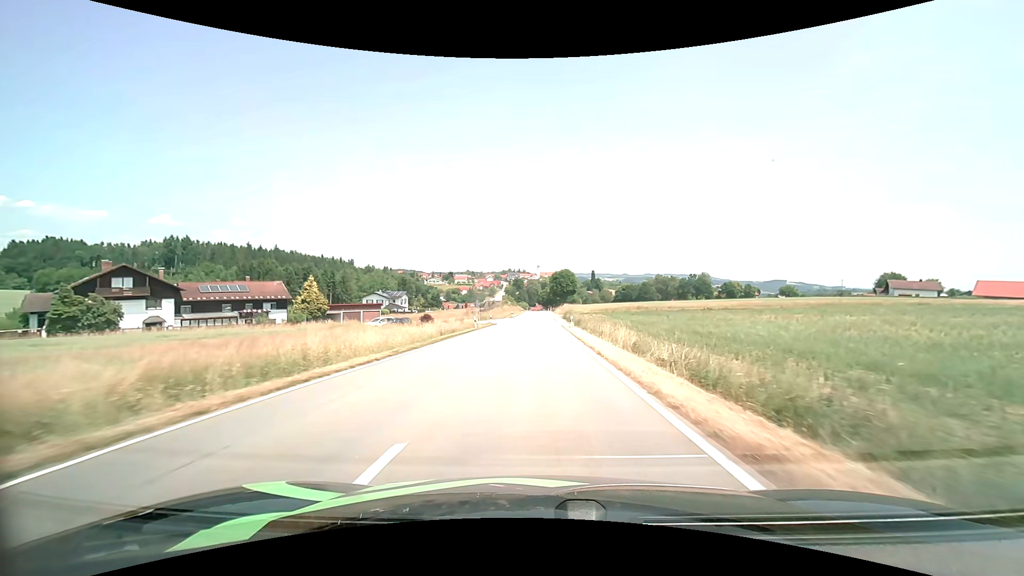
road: tertiary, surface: asphalt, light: Day
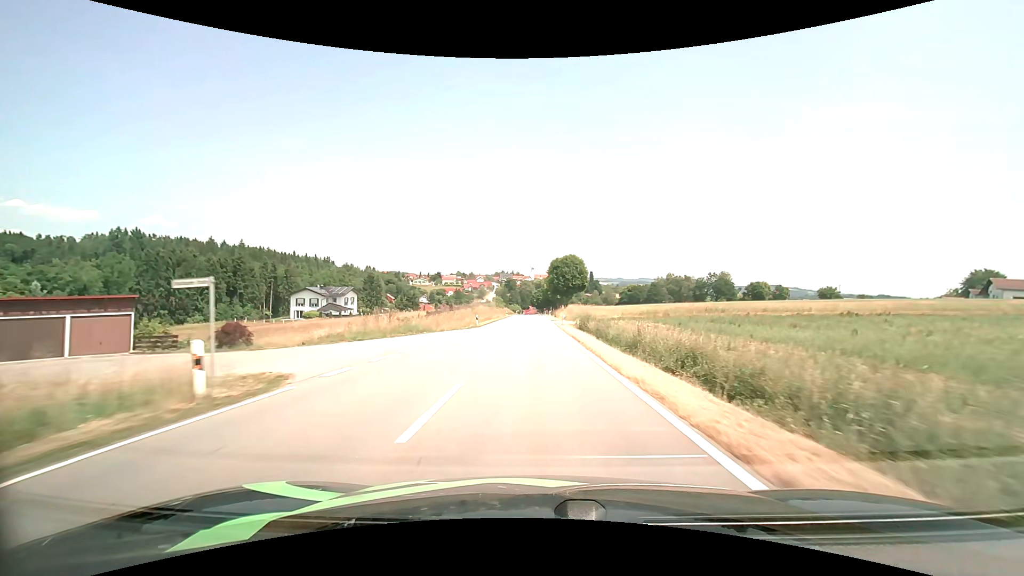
(+0.2, +45.4) m; +1°
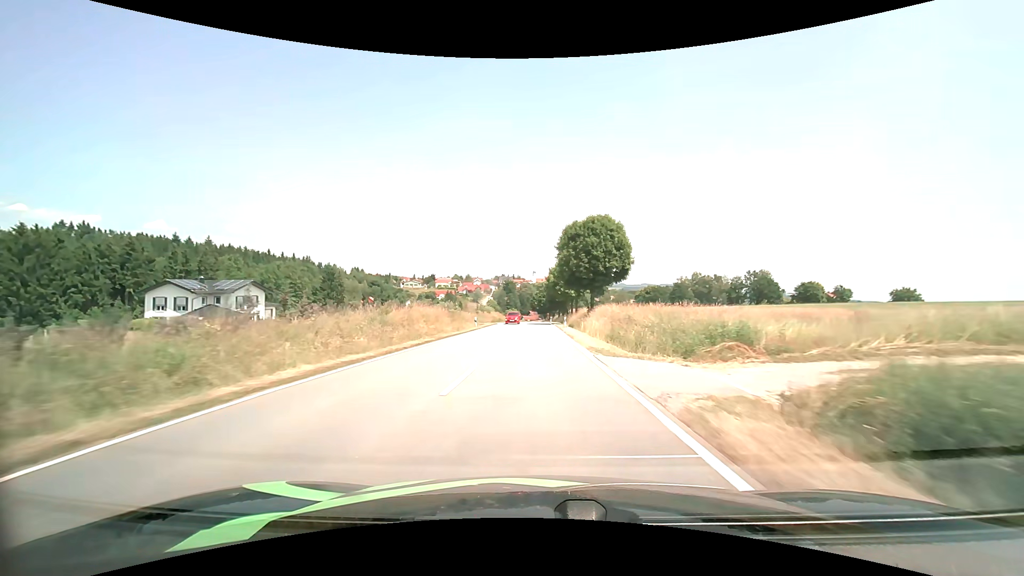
(-0.1, +46.6) m; 0°
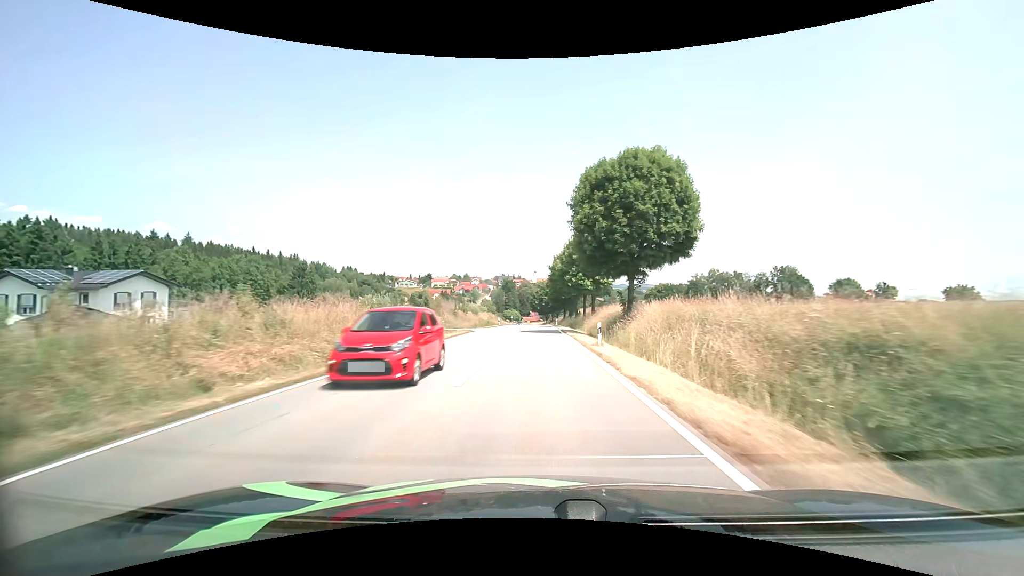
(-0.1, +23.6) m; 0°
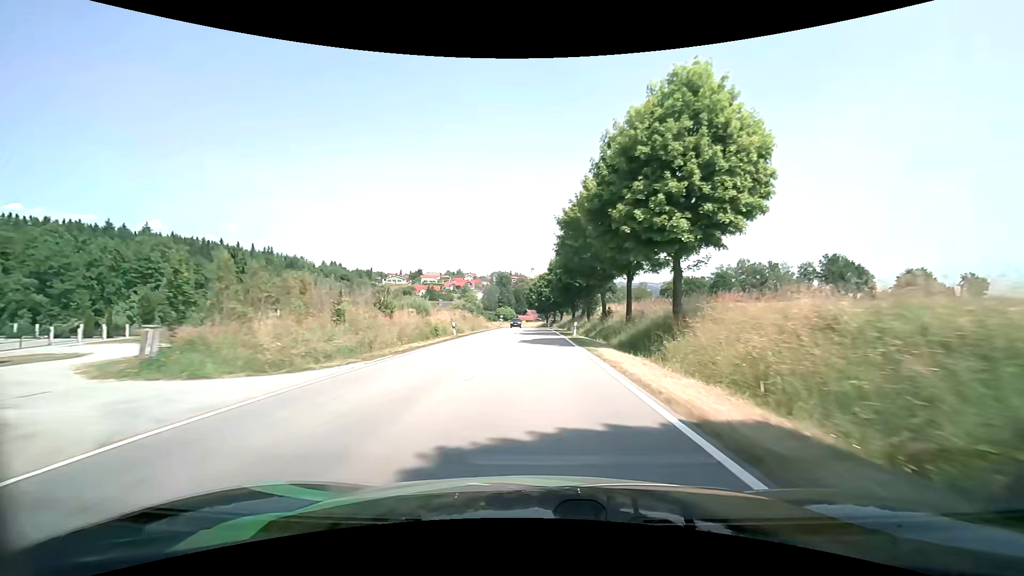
(0.0, +35.6) m; 0°
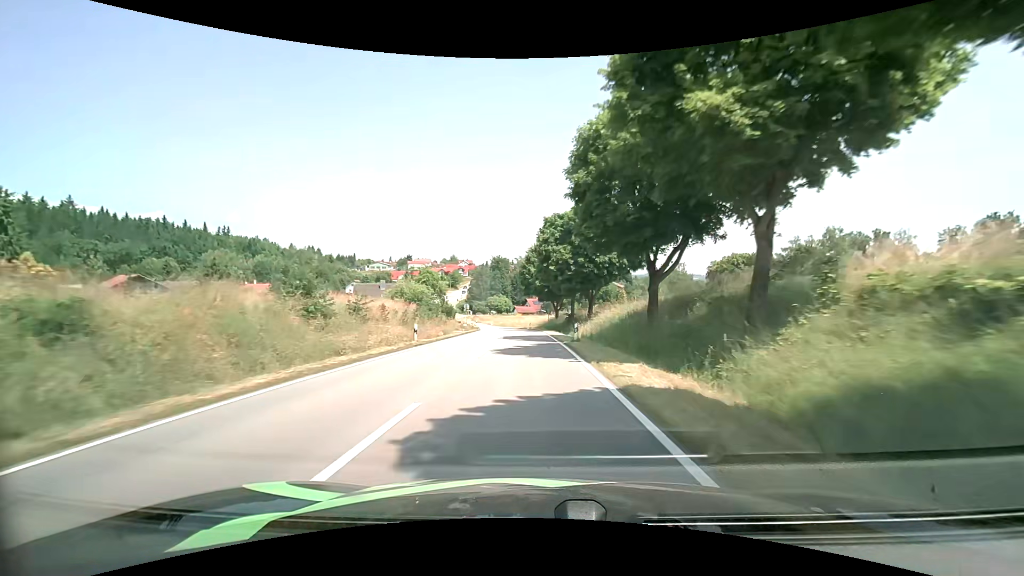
(+0.5, +56.5) m; 0°
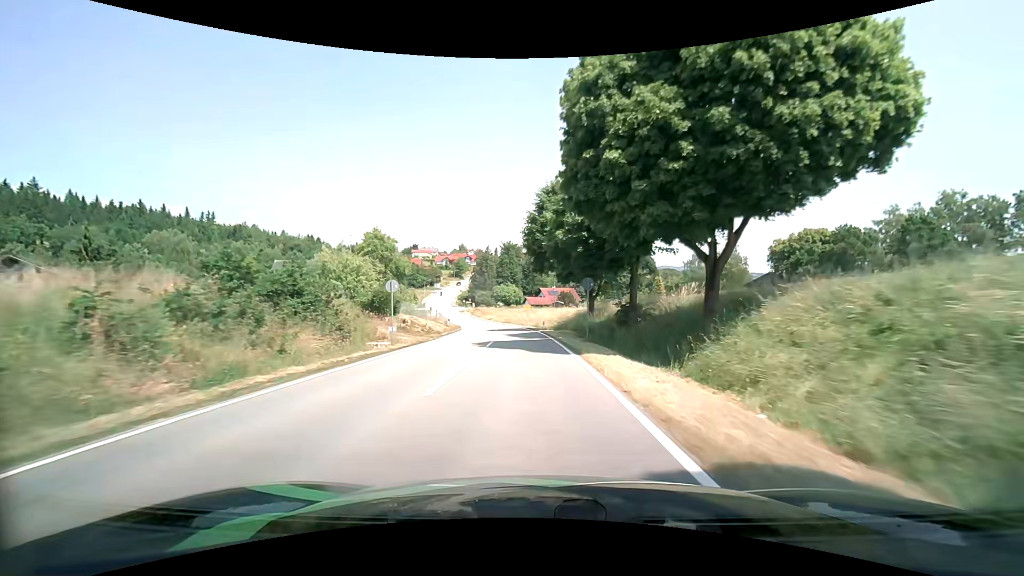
(-0.4, +32.0) m; -2°
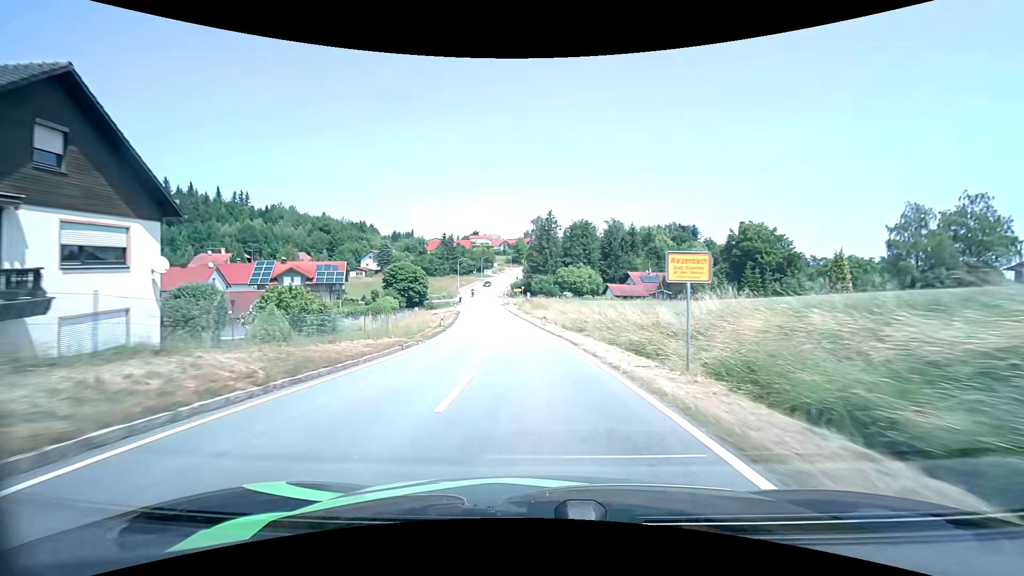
(-2.7, +50.9) m; -8°
(0, +10) (0, +20) (-1, +30) (-2, +40) (-3, +50) (-4, +60) (-6, +70) (-7, +80) (-9, +89) (-10, +99) m
